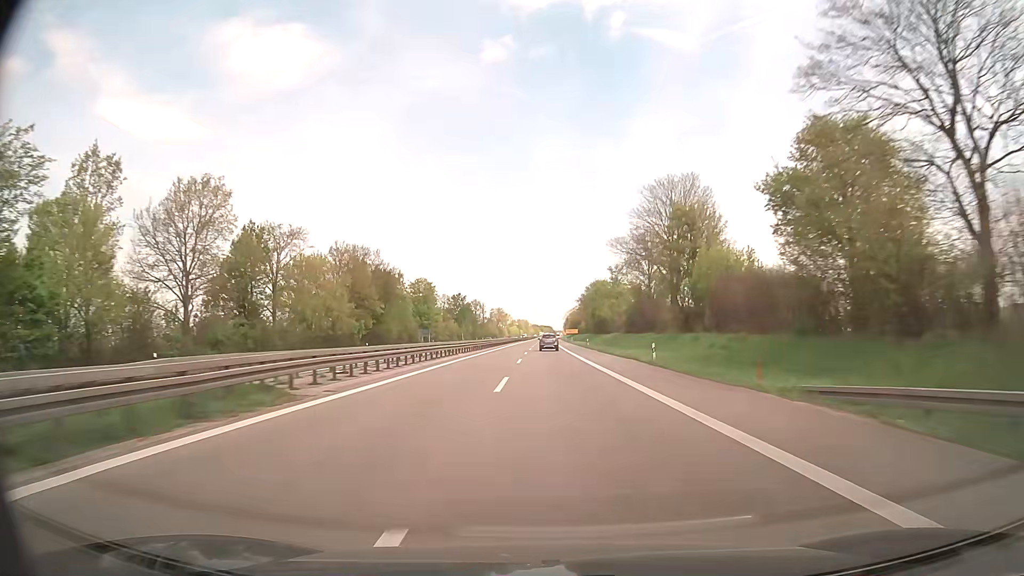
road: trunk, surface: asphalt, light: Day
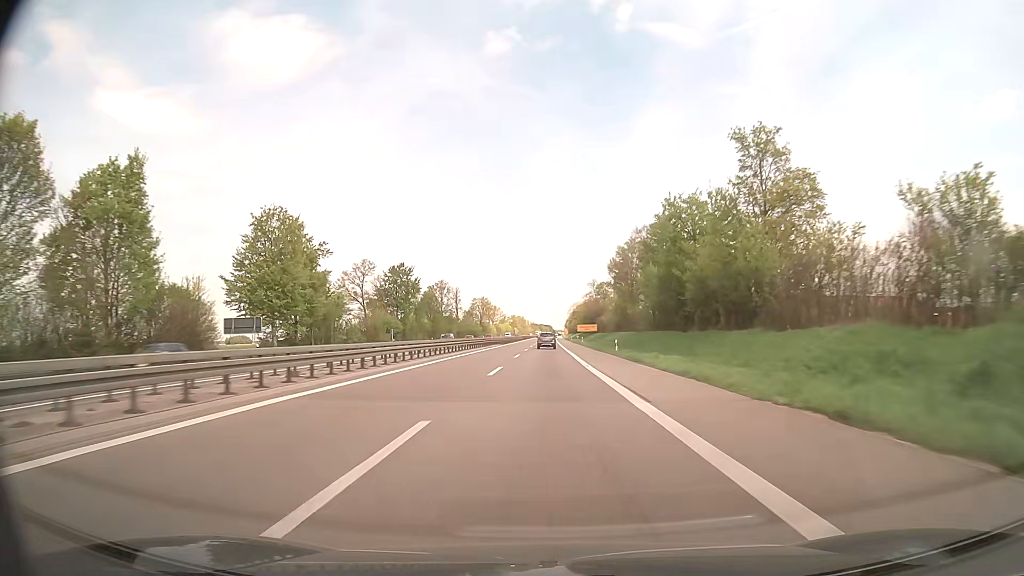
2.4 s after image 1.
(-0.3, +84.2) m; 0°
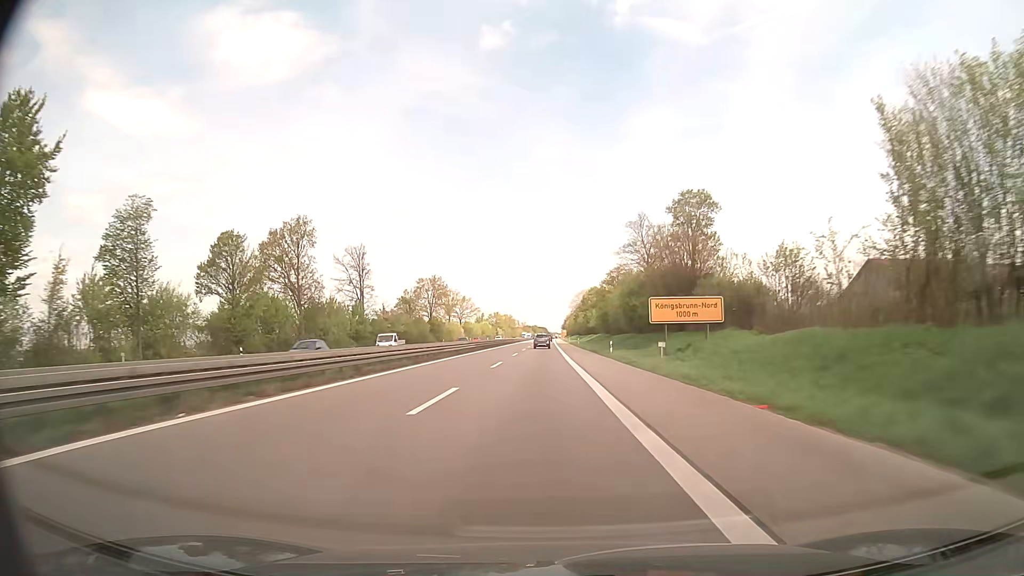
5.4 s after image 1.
(+0.5, +100.4) m; 0°
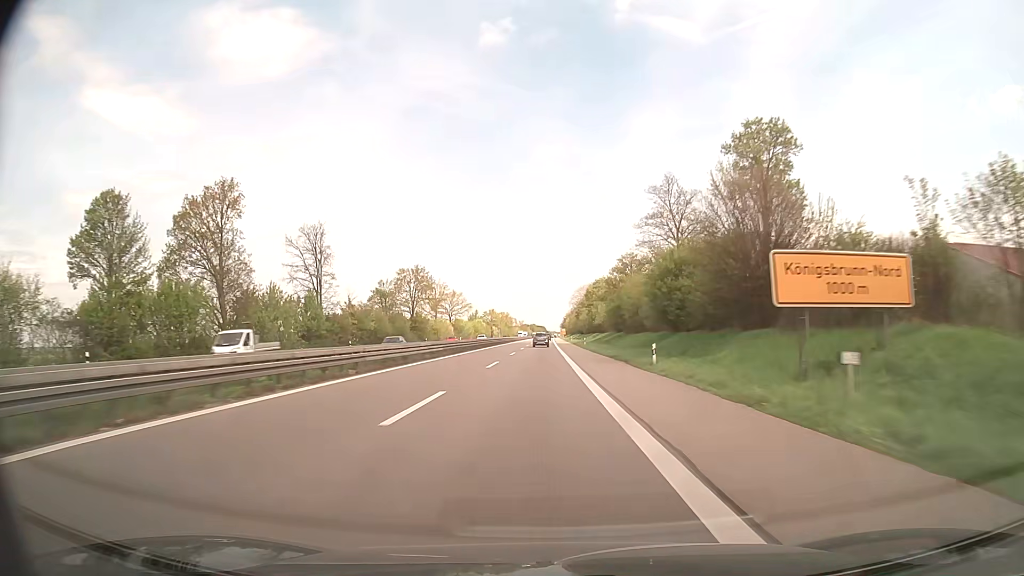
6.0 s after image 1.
(0.0, +19.5) m; 0°
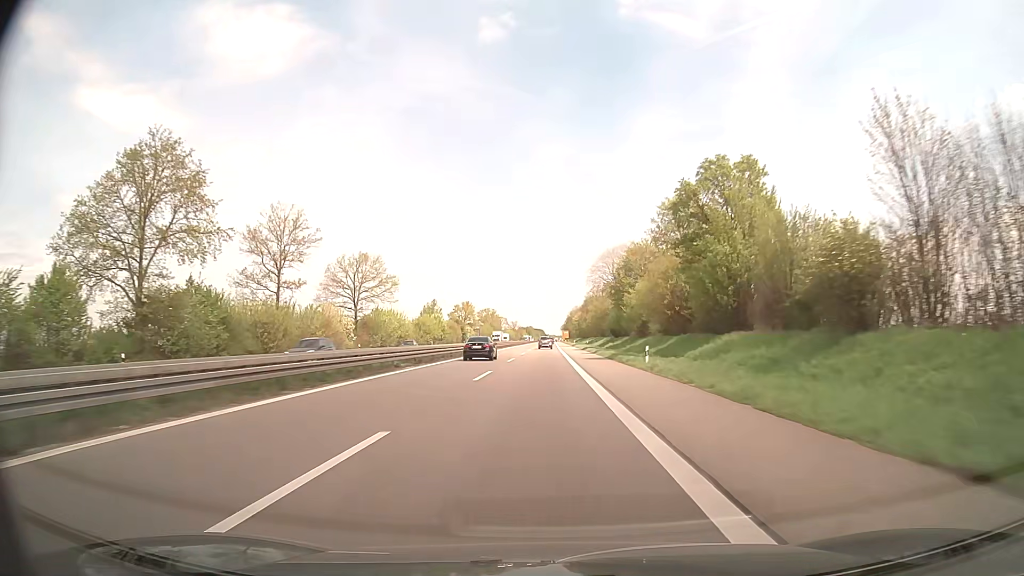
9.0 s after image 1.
(-0.1, +96.5) m; 0°
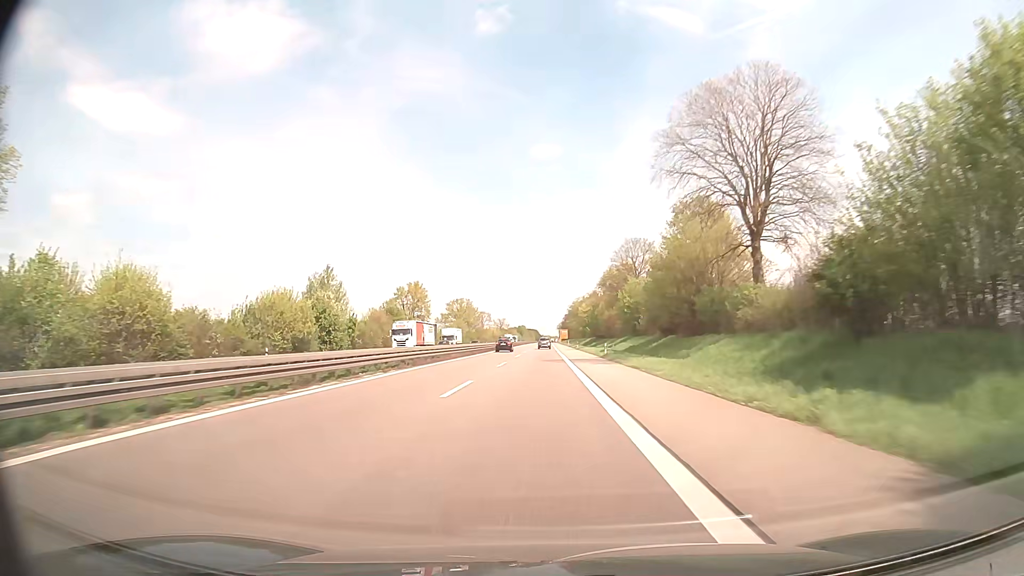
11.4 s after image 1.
(+0.5, +78.1) m; +1°
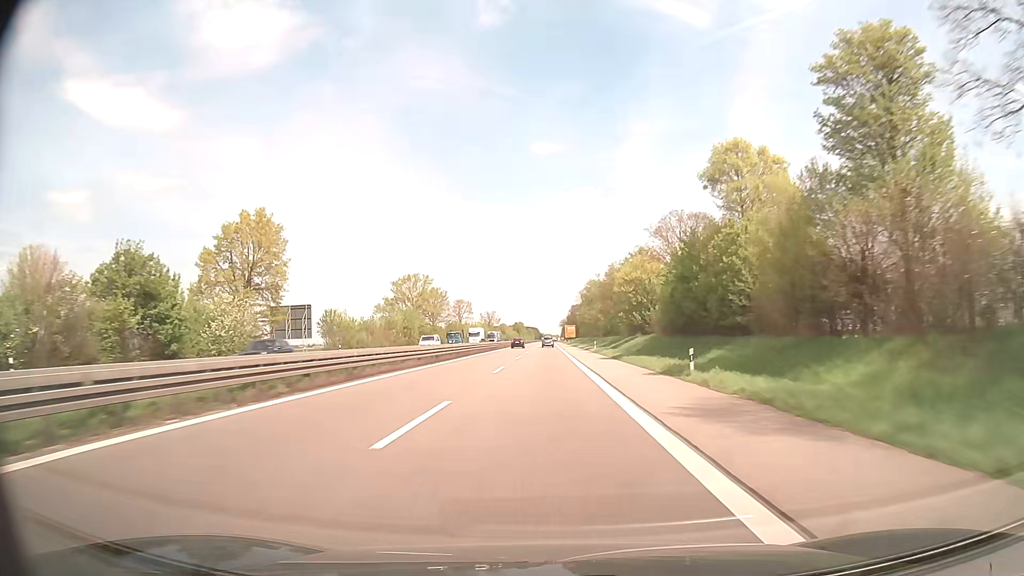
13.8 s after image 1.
(-0.3, +79.7) m; 0°
